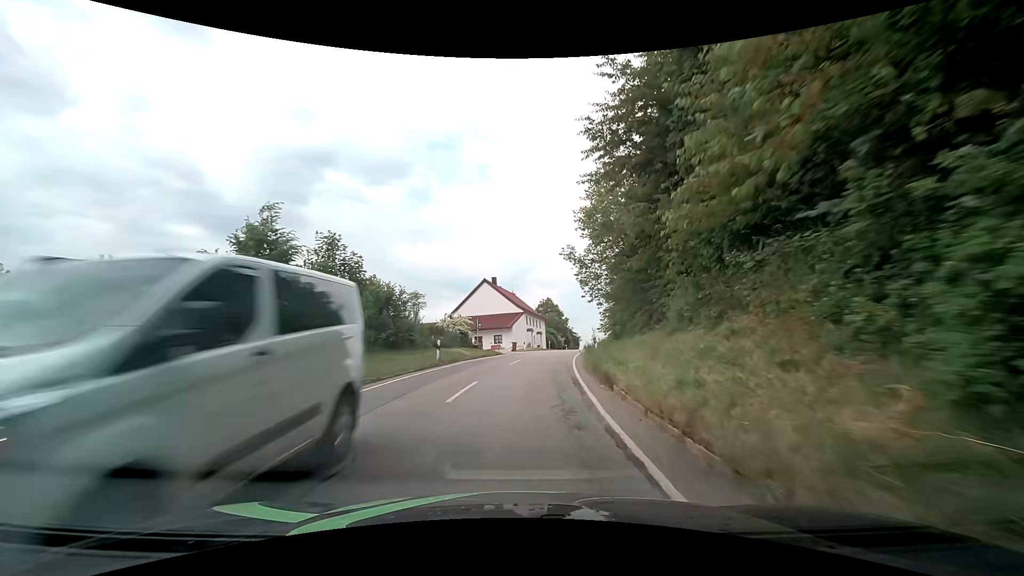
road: secondary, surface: asphalt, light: Day
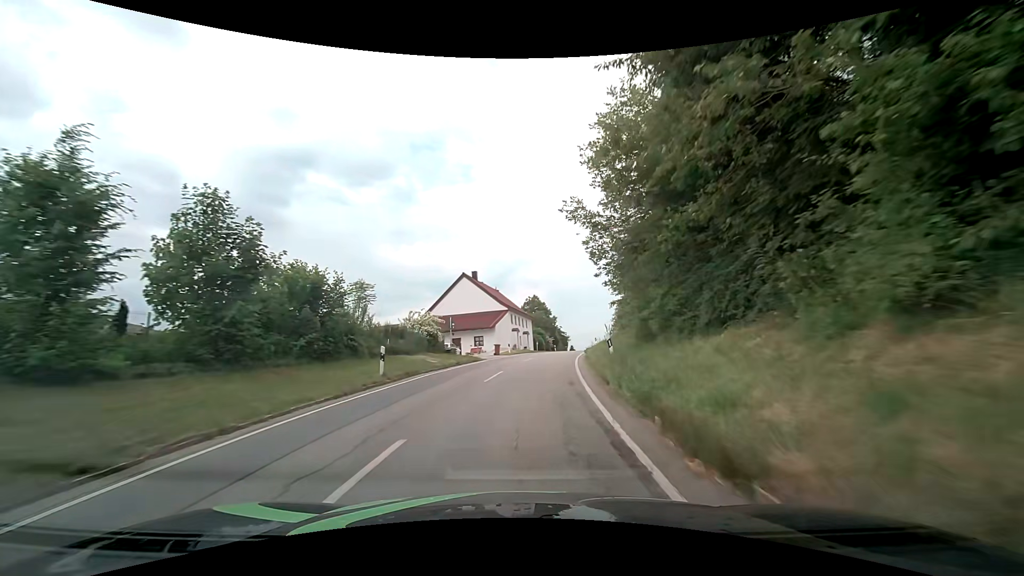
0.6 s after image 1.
(+0.1, +7.2) m; +2°
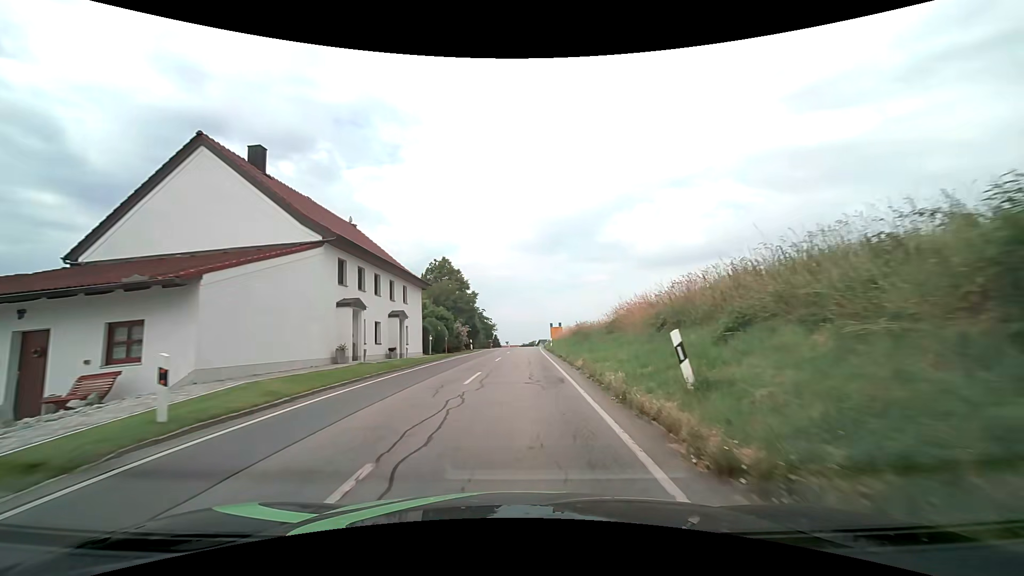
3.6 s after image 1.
(+2.6, +36.5) m; +8°
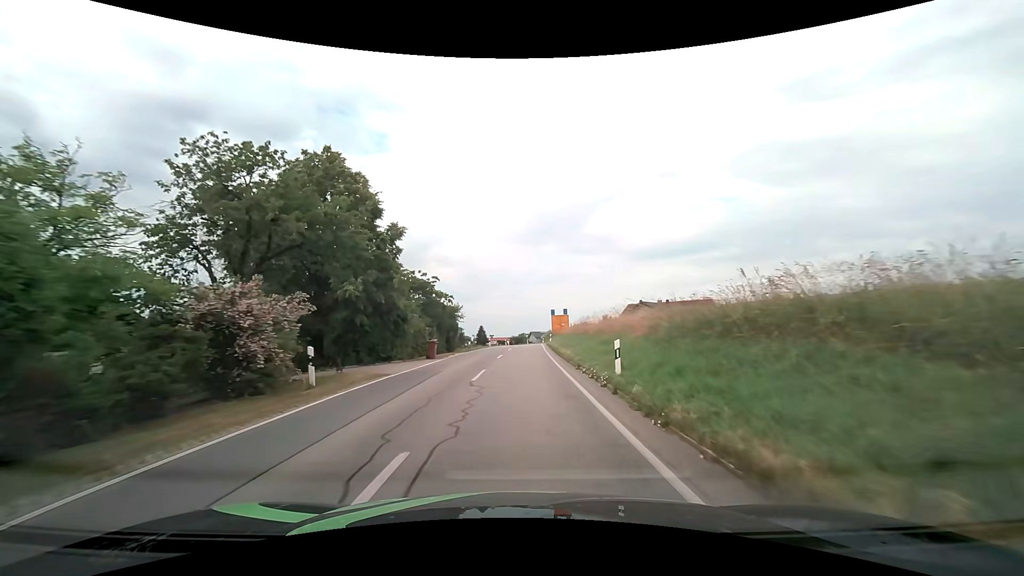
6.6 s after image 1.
(+0.3, +35.0) m; +1°
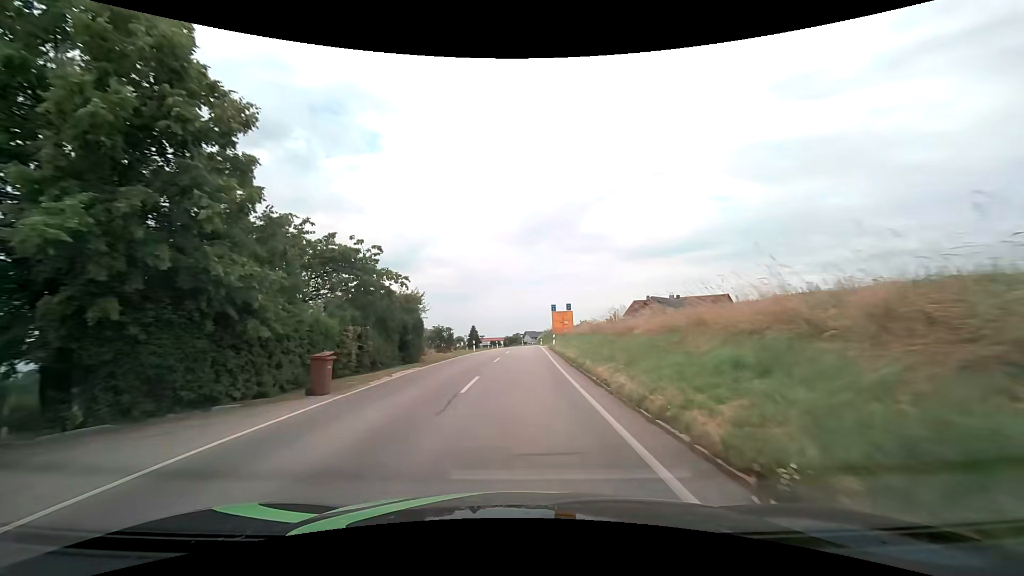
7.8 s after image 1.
(+0.1, +14.0) m; 0°
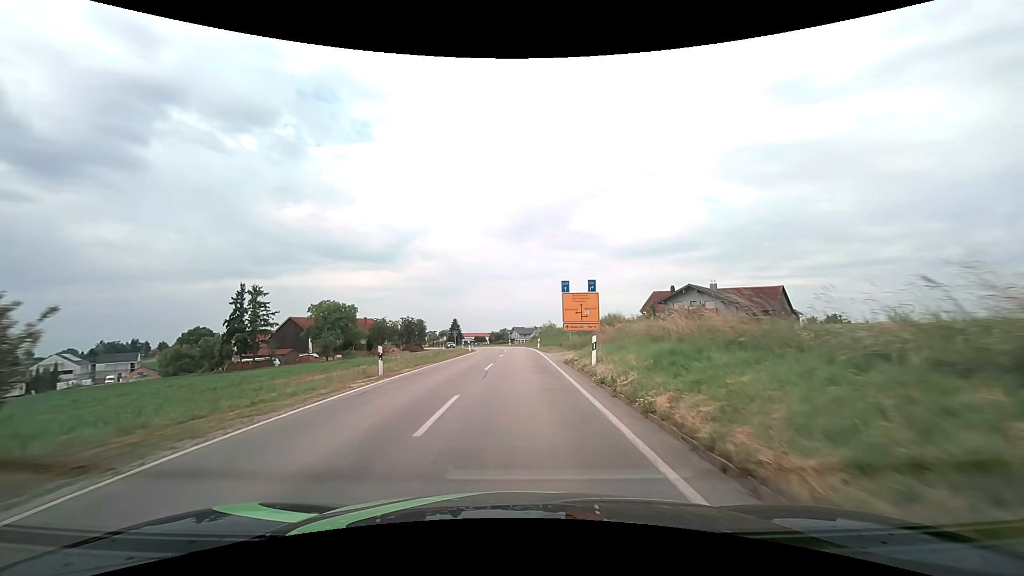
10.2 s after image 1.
(+0.3, +28.3) m; +1°
